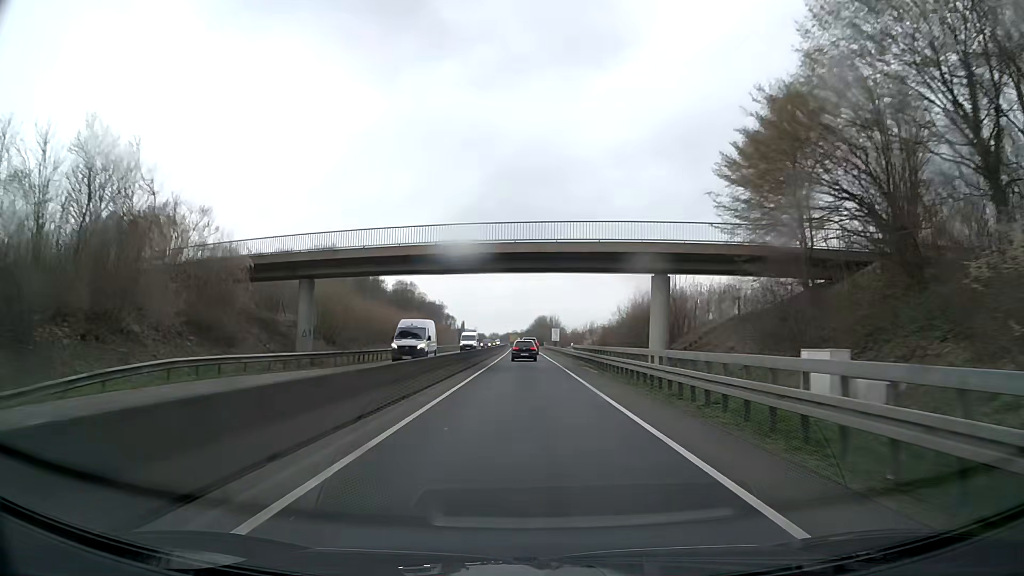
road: trunk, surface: asphalt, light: Day
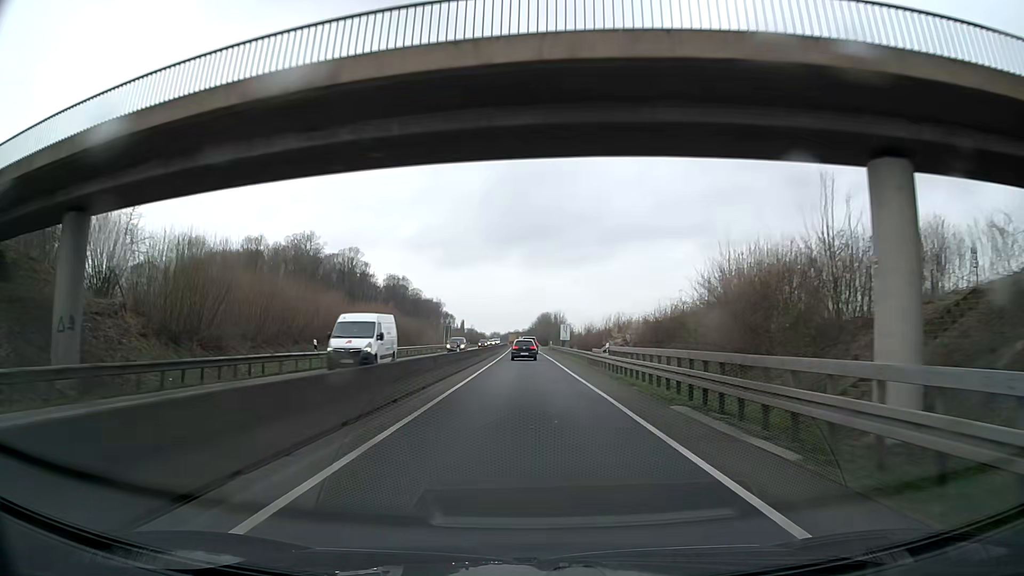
(-0.1, +22.5) m; -1°
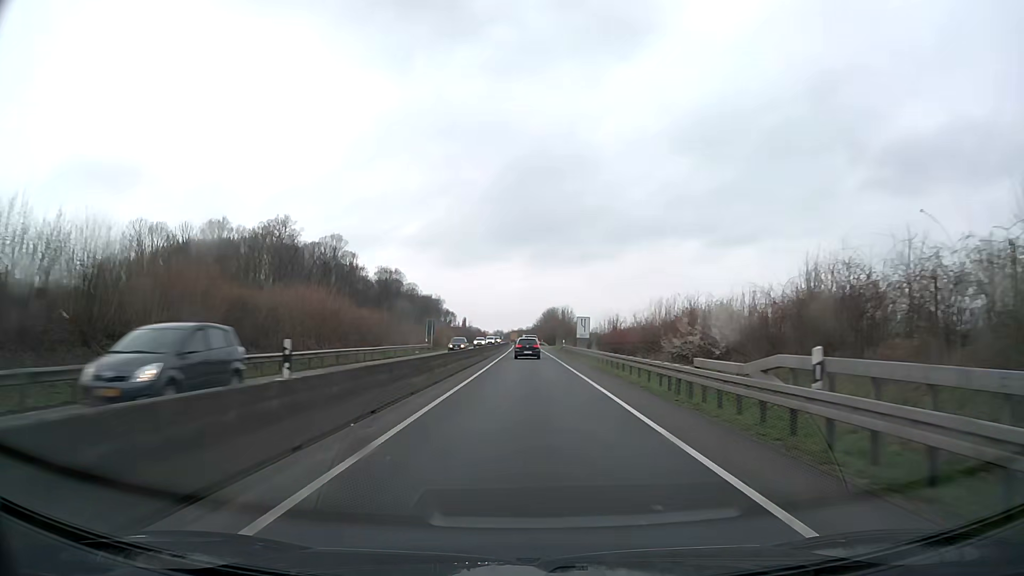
(+0.1, +22.6) m; +1°
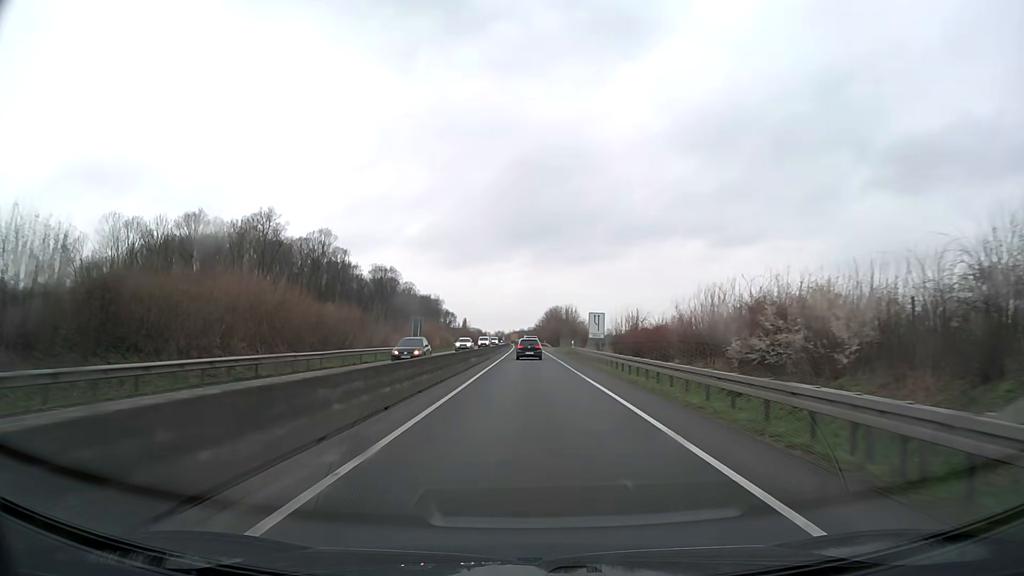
(-0.2, +11.3) m; -1°
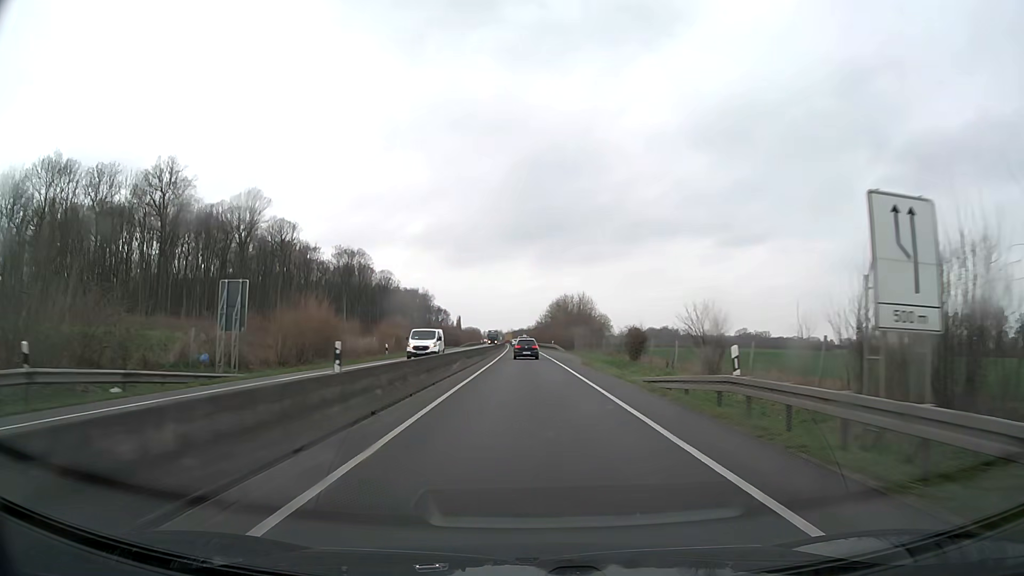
(+0.1, +45.3) m; 0°
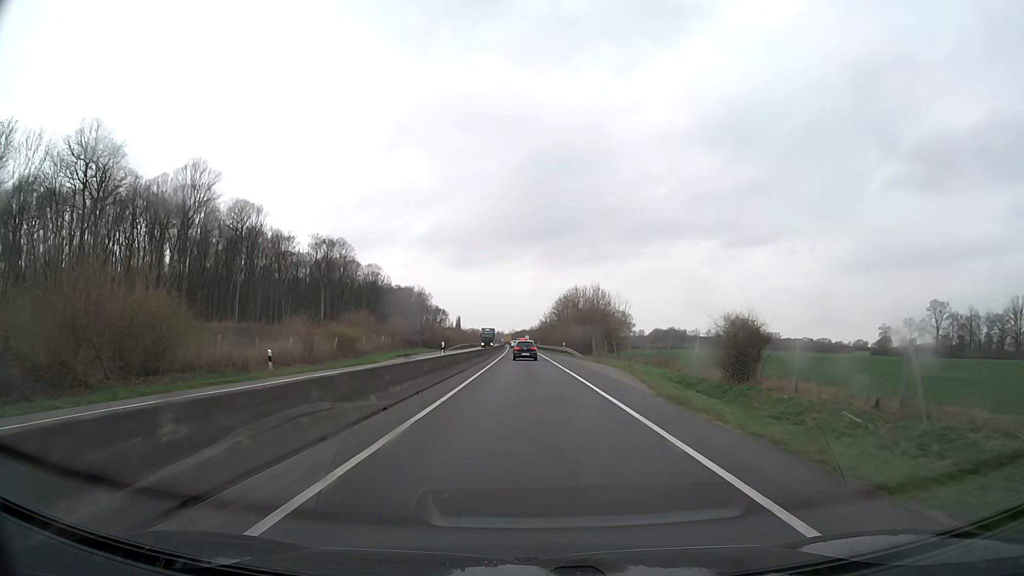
(0.0, +23.1) m; 0°
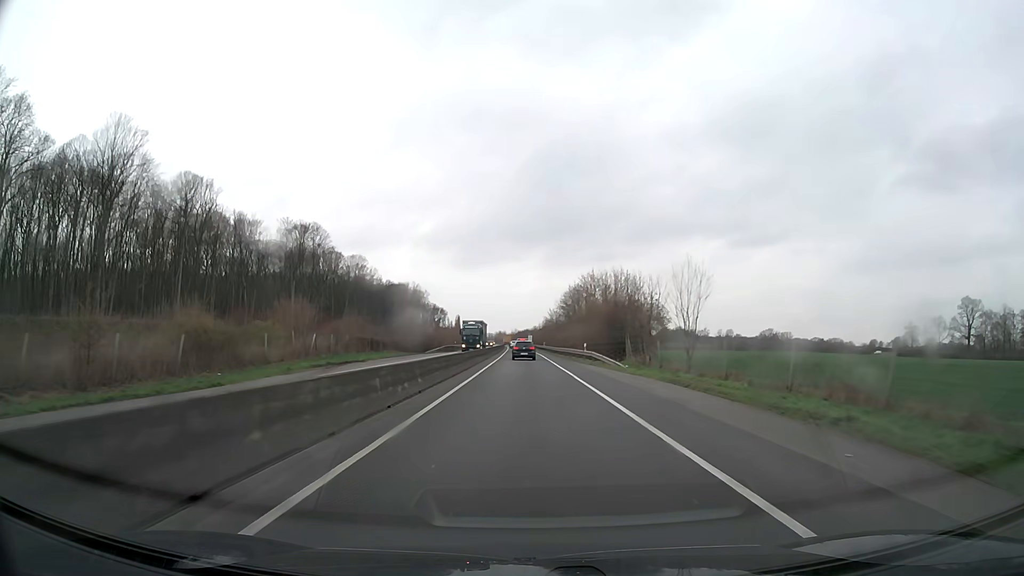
(-0.1, +23.8) m; 0°
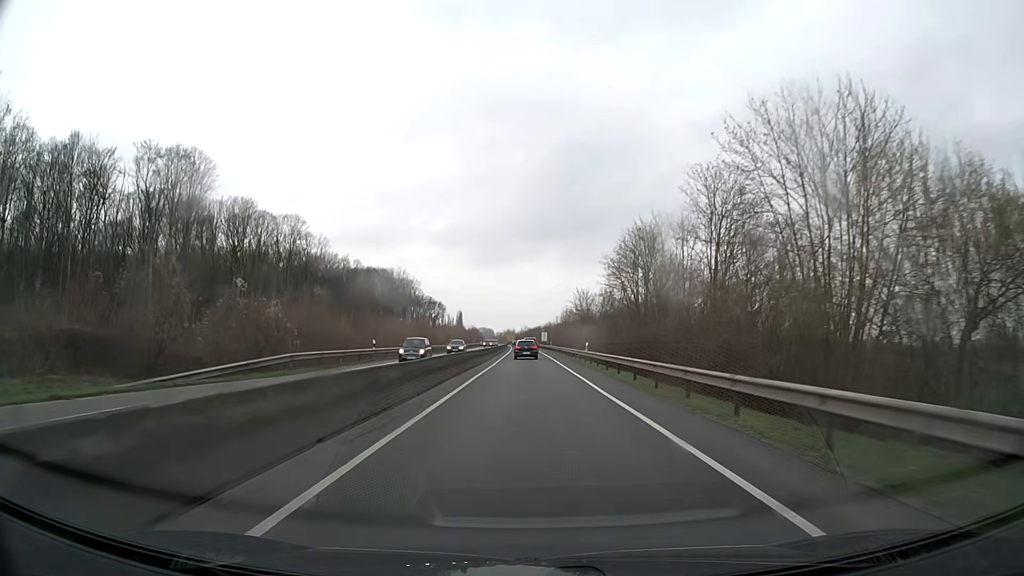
(-0.5, +61.4) m; -1°
(0, +10) (0, +20) (0, +30) (0, +40) (0, +50) (0, +60) (0, +70) (0, +80) (0, +90) (-1, +100) m
